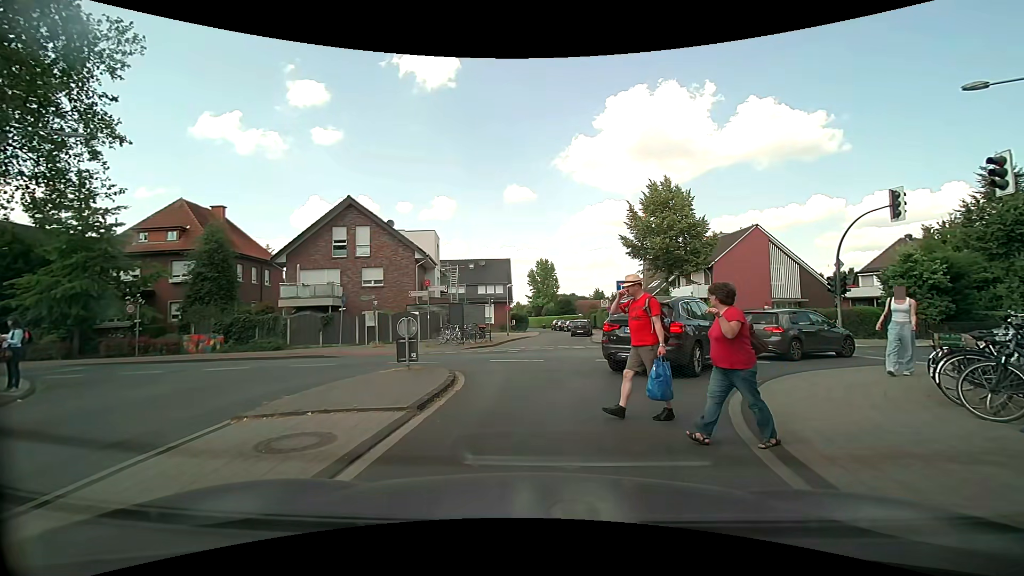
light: Day
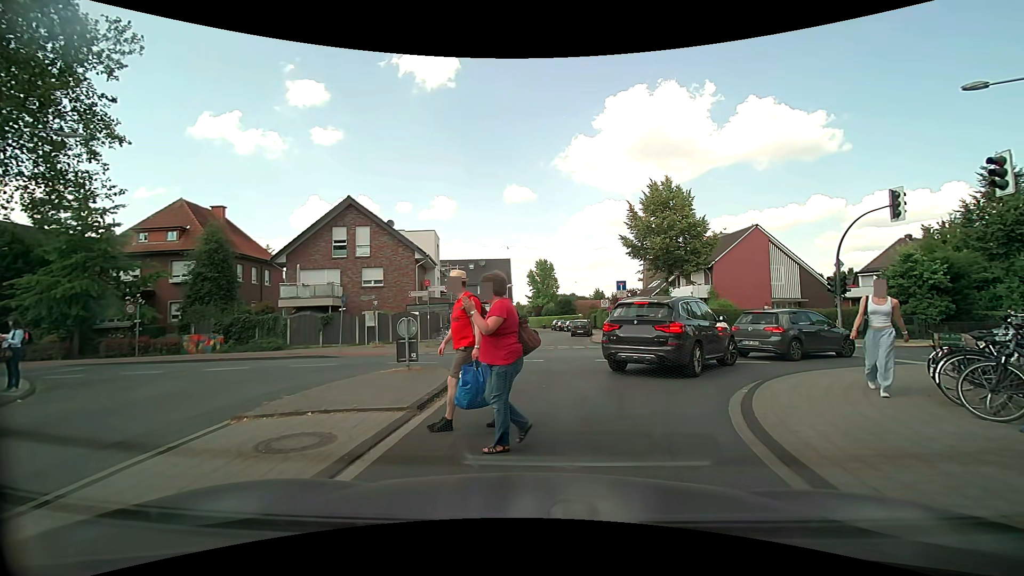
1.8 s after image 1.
(0.0, 0.0) m; 0°
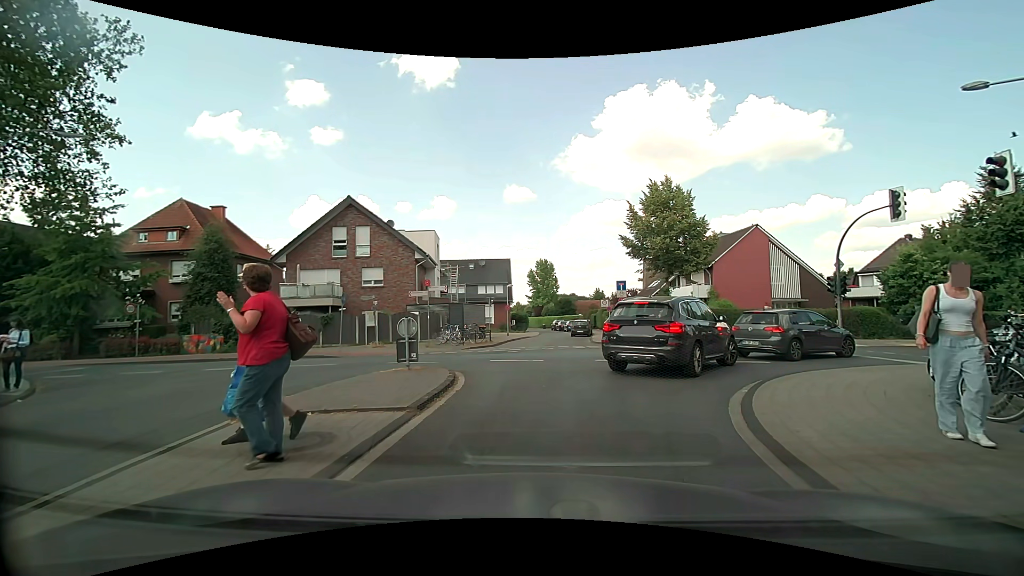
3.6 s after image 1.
(0.0, 0.0) m; 0°
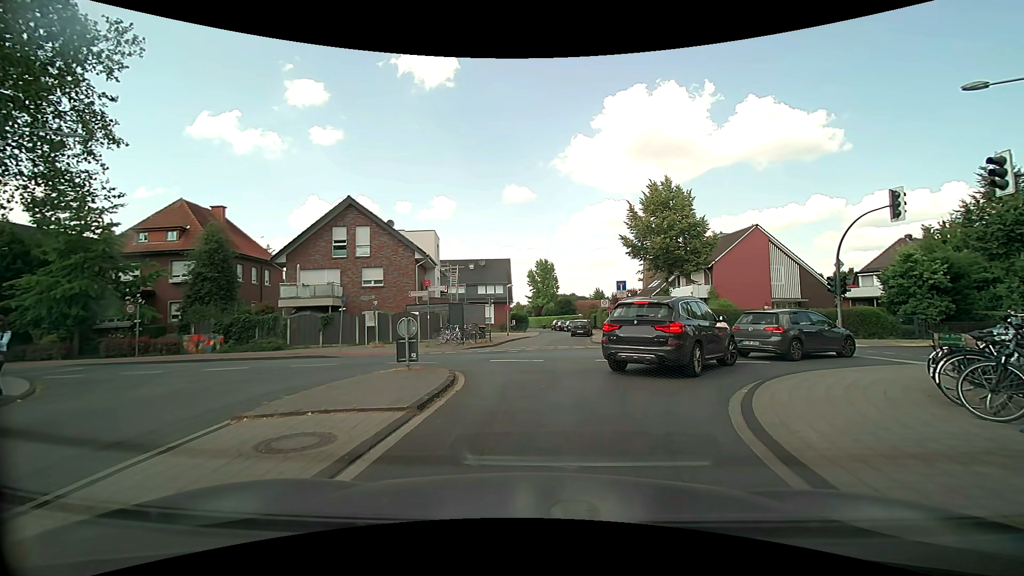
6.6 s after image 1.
(0.0, 0.0) m; 0°
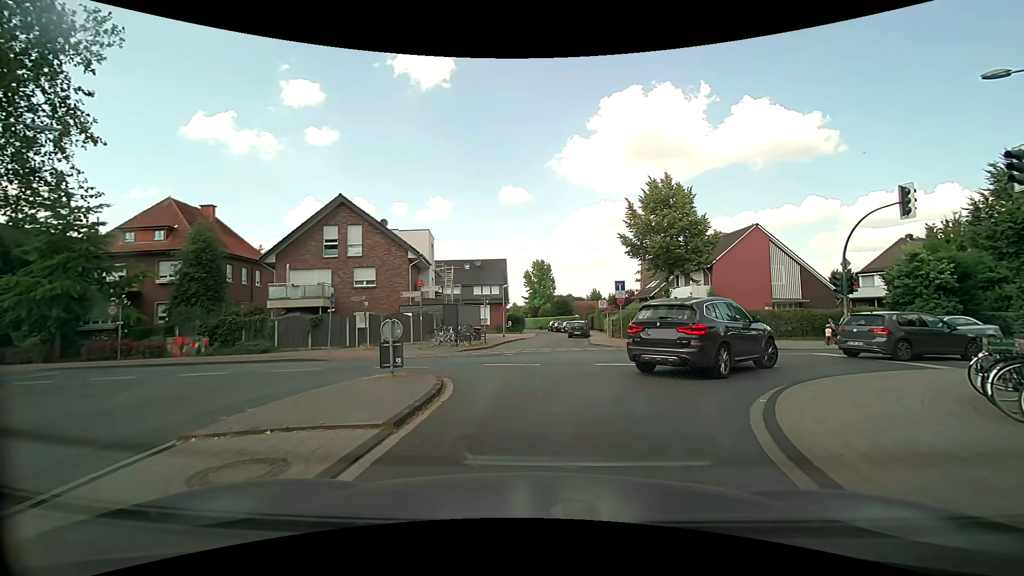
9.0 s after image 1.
(0.0, +0.9) m; 0°
